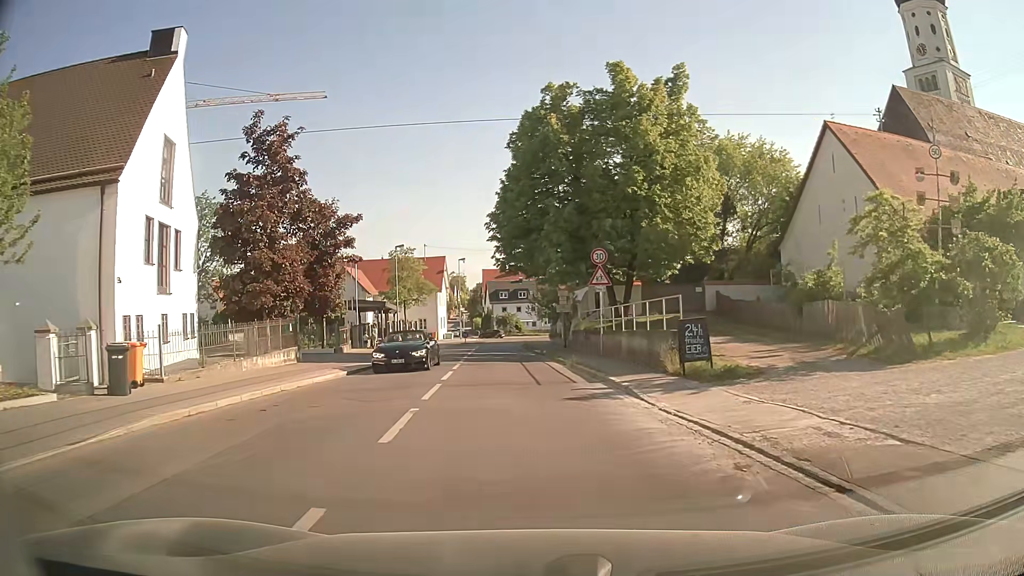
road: secondary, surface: asphalt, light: Day
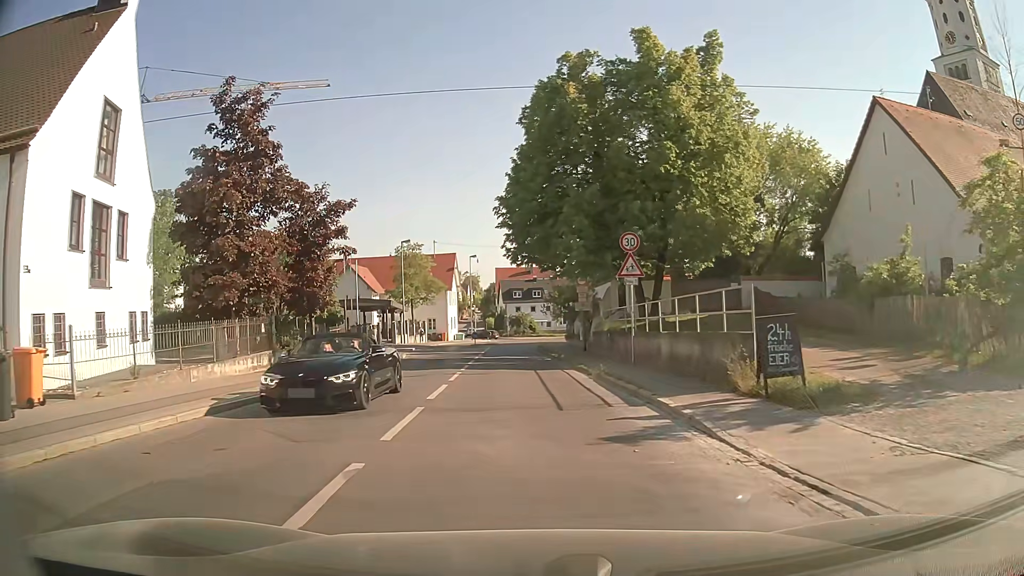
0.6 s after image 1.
(-0.1, +4.4) m; -2°
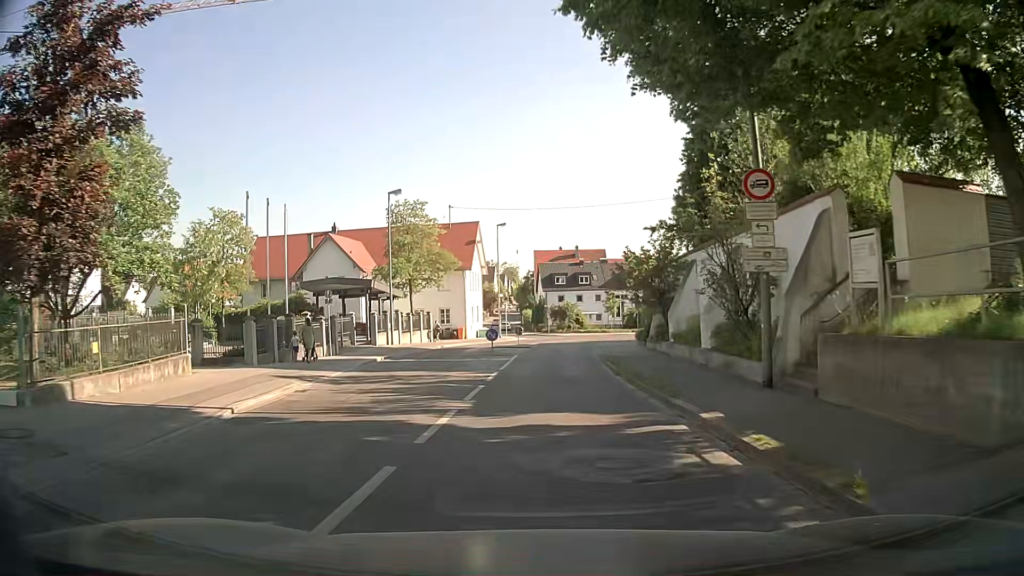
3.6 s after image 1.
(-0.8, +22.6) m; -4°
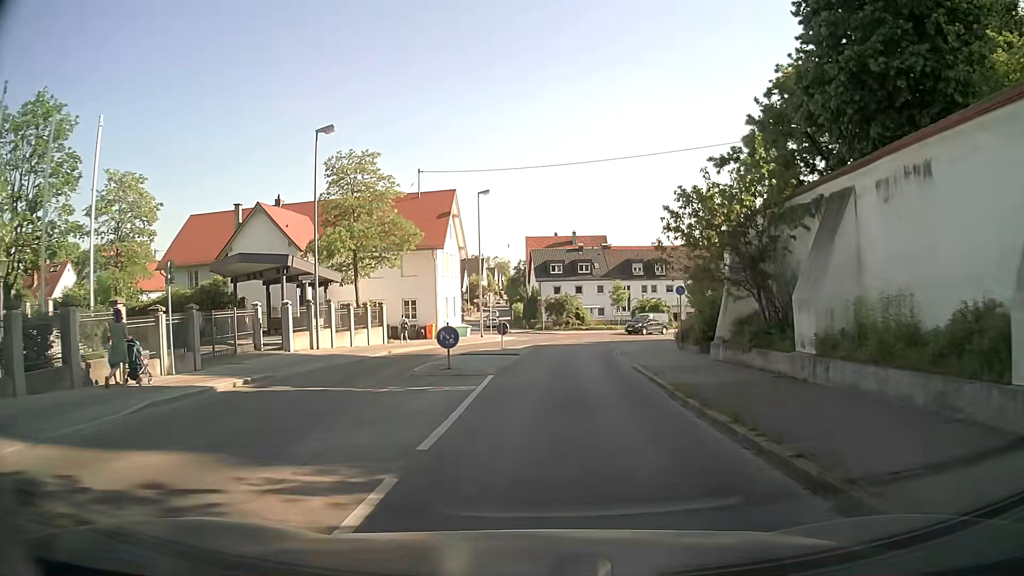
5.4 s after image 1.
(+0.1, +14.3) m; +1°
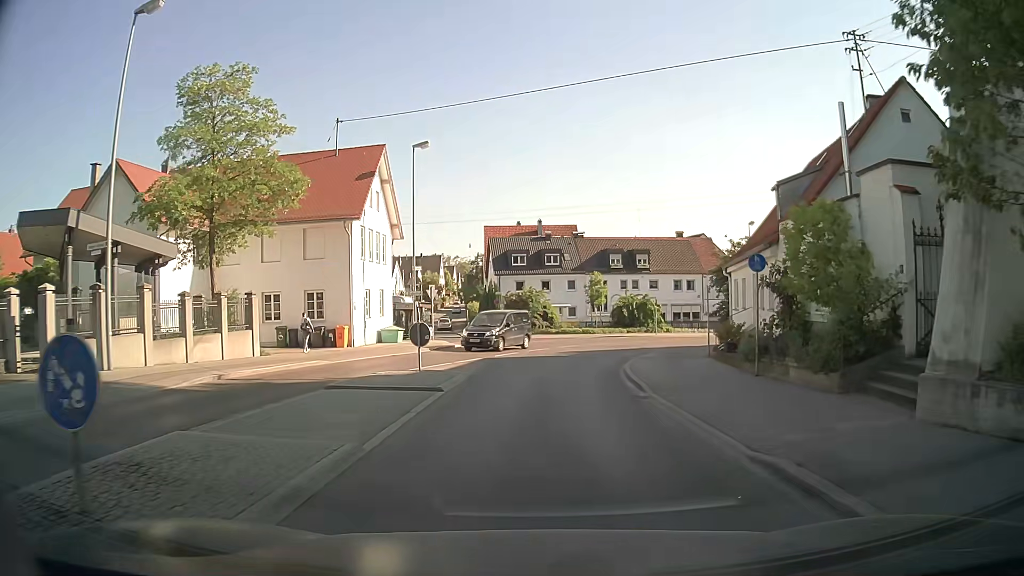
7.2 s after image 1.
(+0.3, +13.9) m; +3°
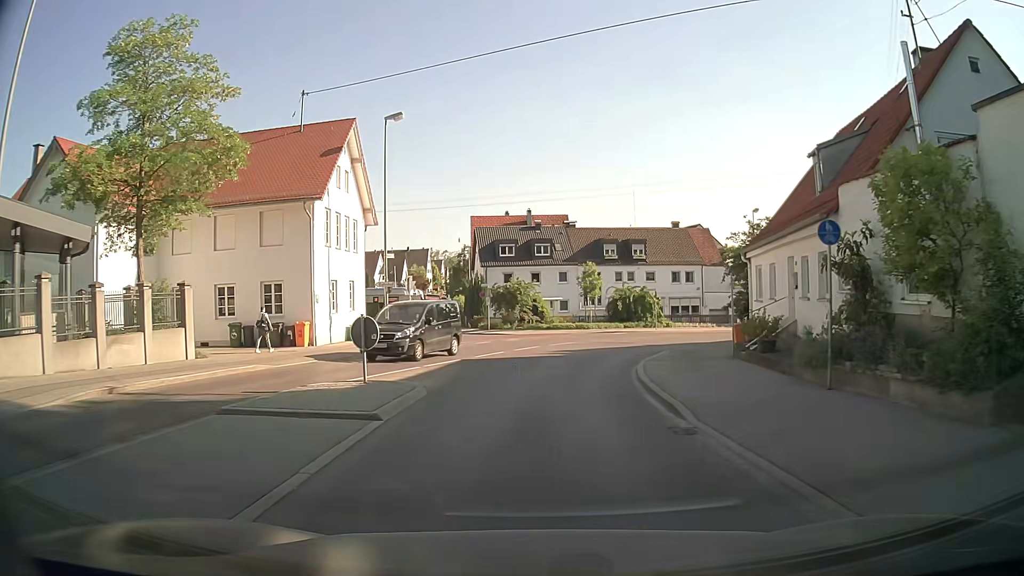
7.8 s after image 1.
(0.0, +4.4) m; +1°
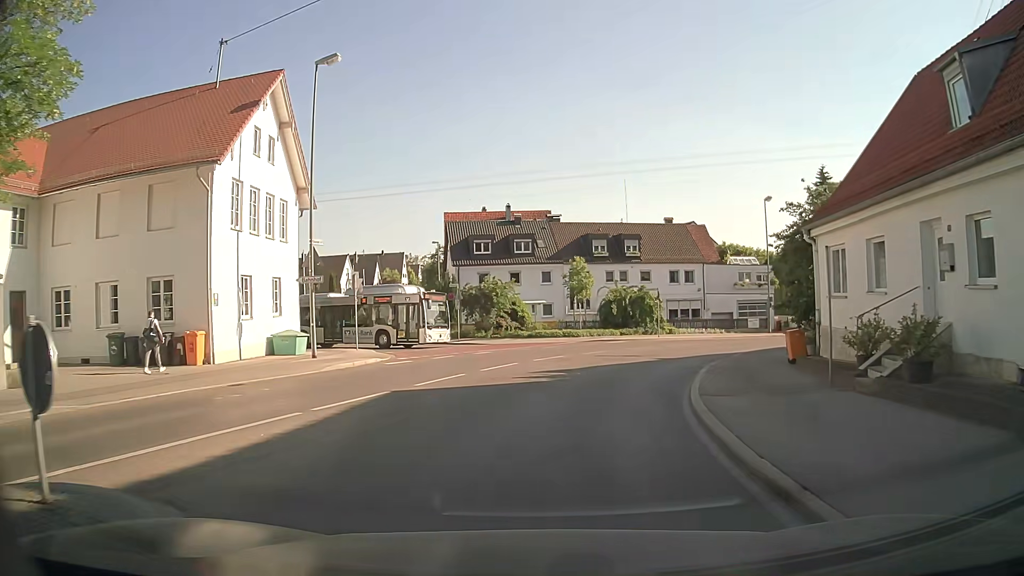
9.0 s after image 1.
(+0.1, +8.3) m; +3°
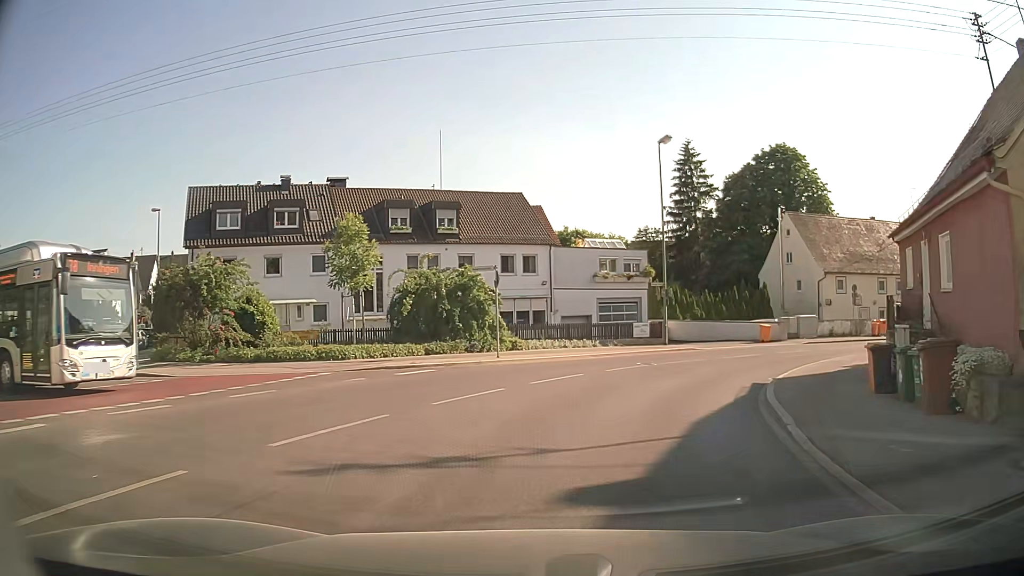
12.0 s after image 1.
(+1.8, +19.8) m; +14°
(+1, +10) (+4, +19) (+10, +27) (+18, +33) (+27, +38) (+36, +43) (+44, +48) (+52, +54) (+58, +62) (+60, +72) m
